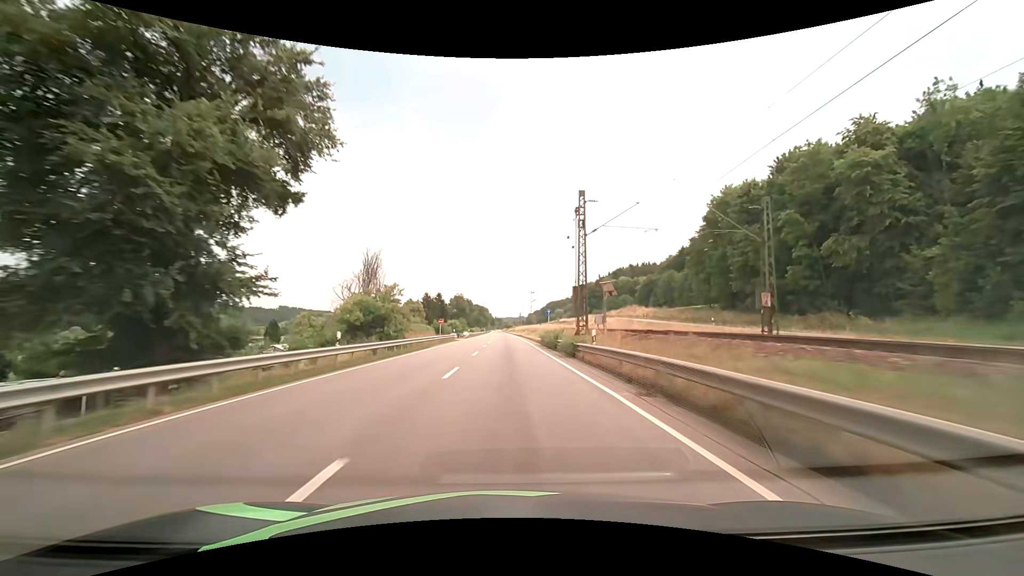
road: primary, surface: asphalt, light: Day
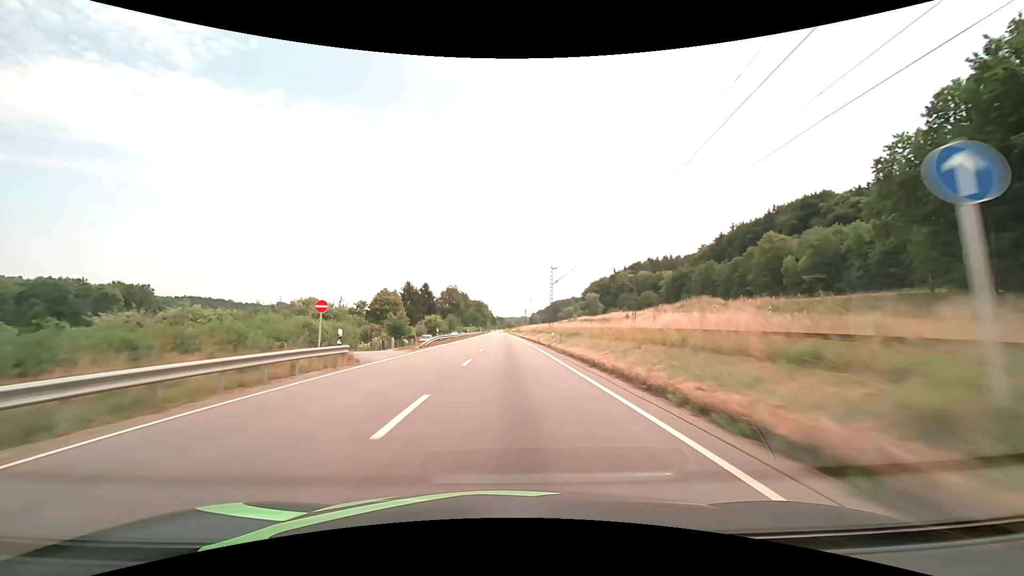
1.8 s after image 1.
(-0.2, +44.1) m; 0°
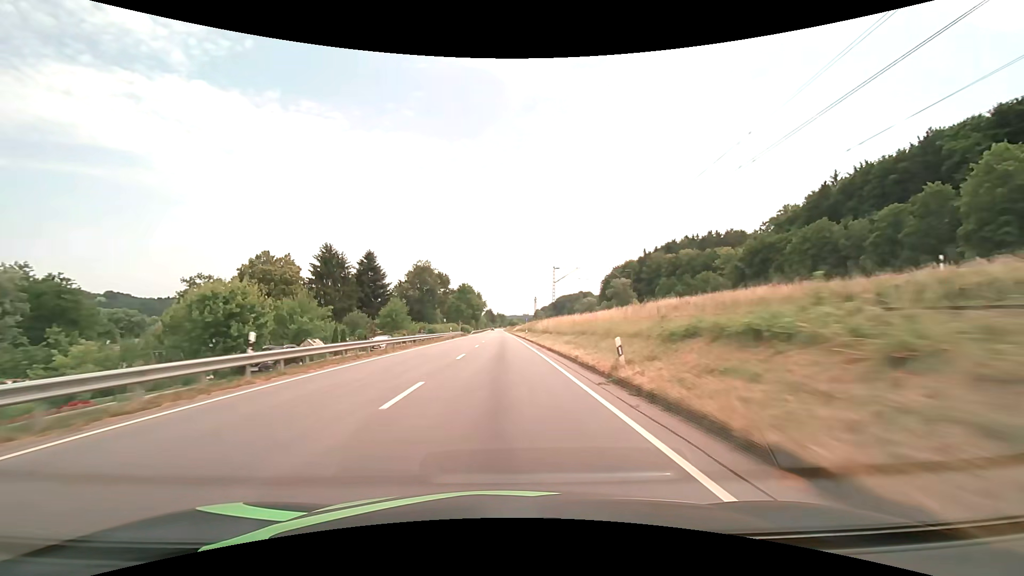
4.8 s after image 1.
(+0.4, +73.7) m; 0°
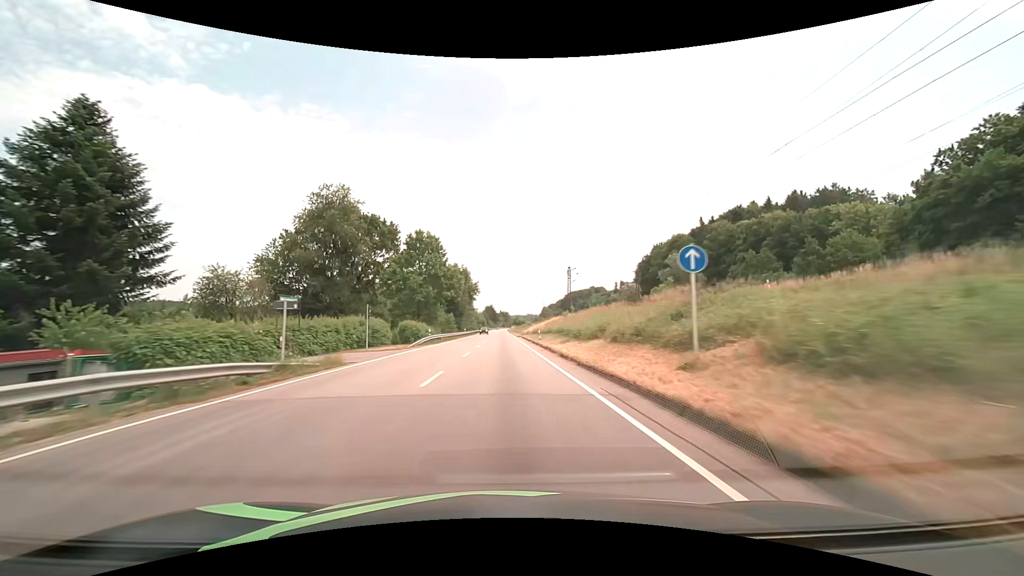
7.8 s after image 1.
(-0.6, +73.4) m; 0°
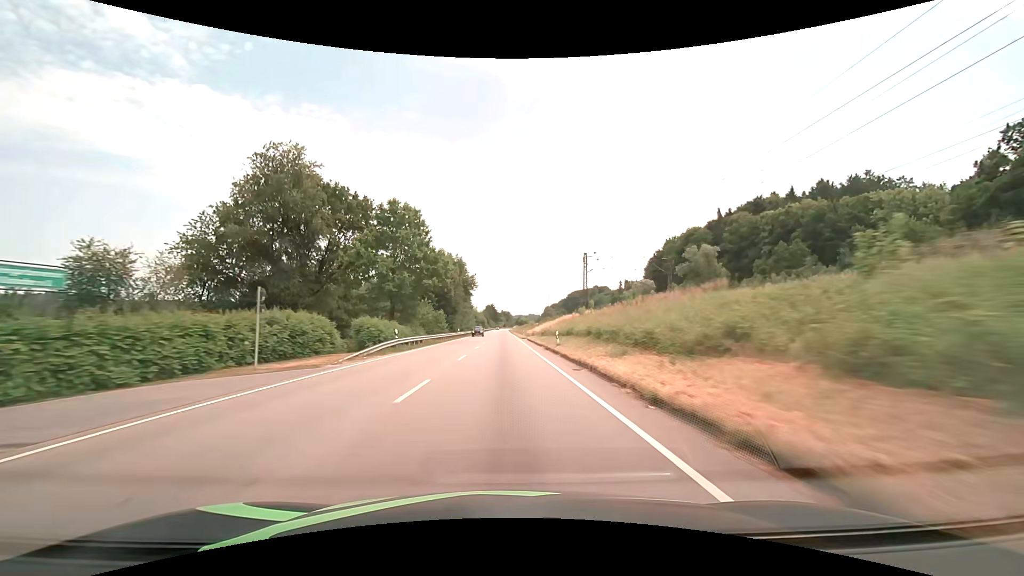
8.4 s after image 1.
(0.0, +14.7) m; 0°
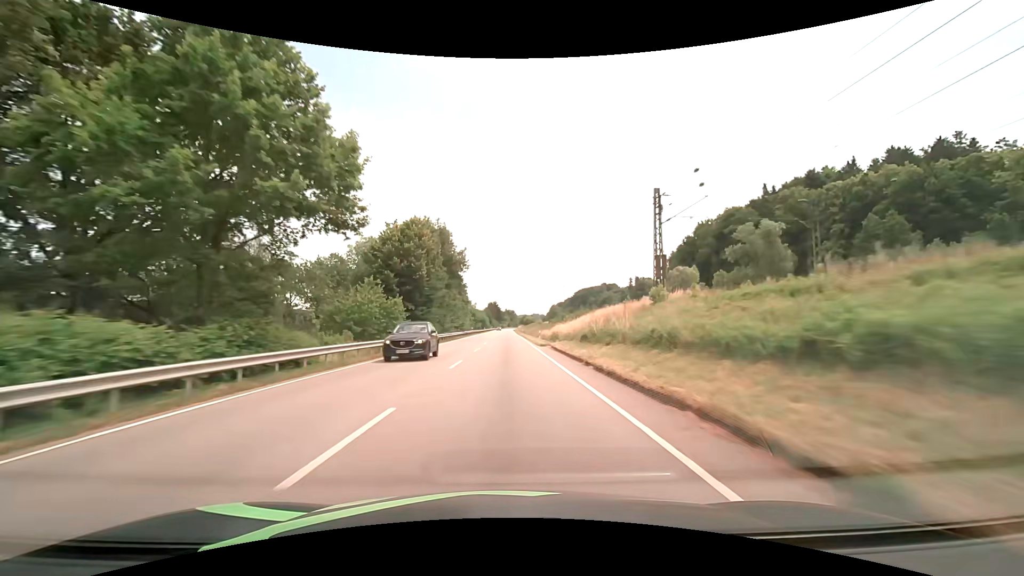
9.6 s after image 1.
(-0.1, +29.3) m; -1°
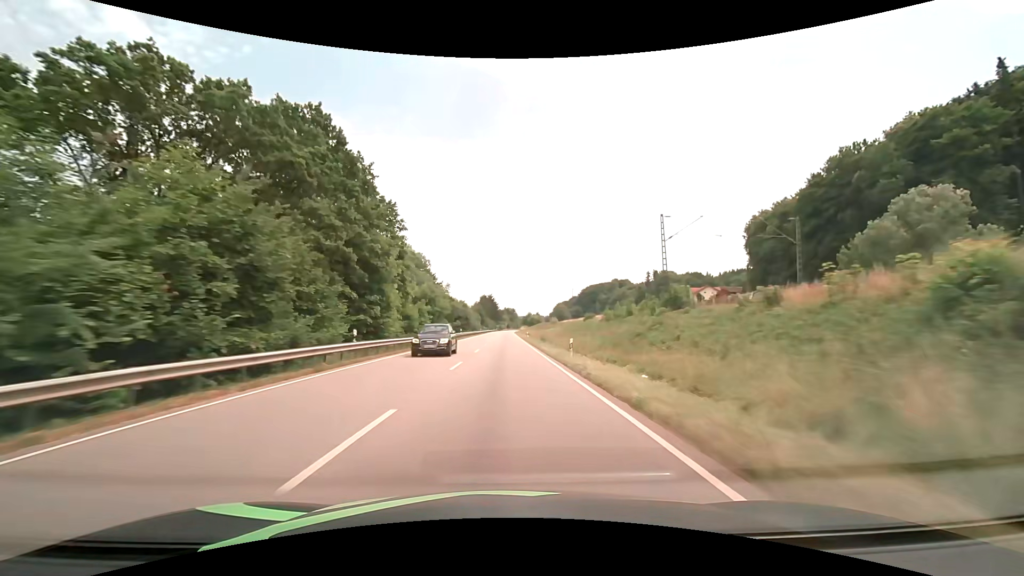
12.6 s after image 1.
(+0.1, +73.6) m; 0°
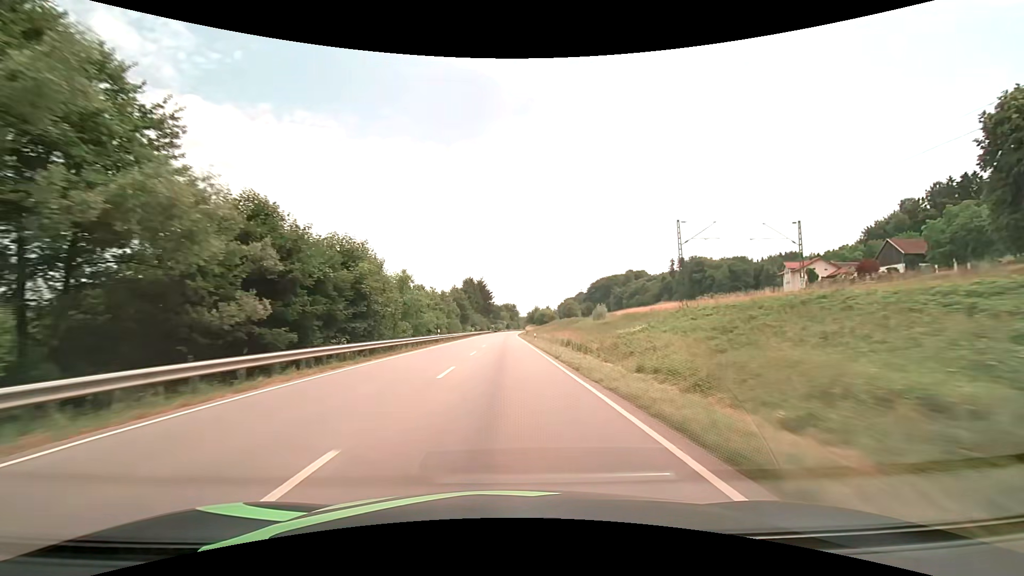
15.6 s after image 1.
(+0.1, +76.4) m; 0°
(0, +10) (0, +20) (0, +30) (0, +40) (0, +50) (0, +60) (0, +70) (0, +80) (0, +90) (0, +100) m
